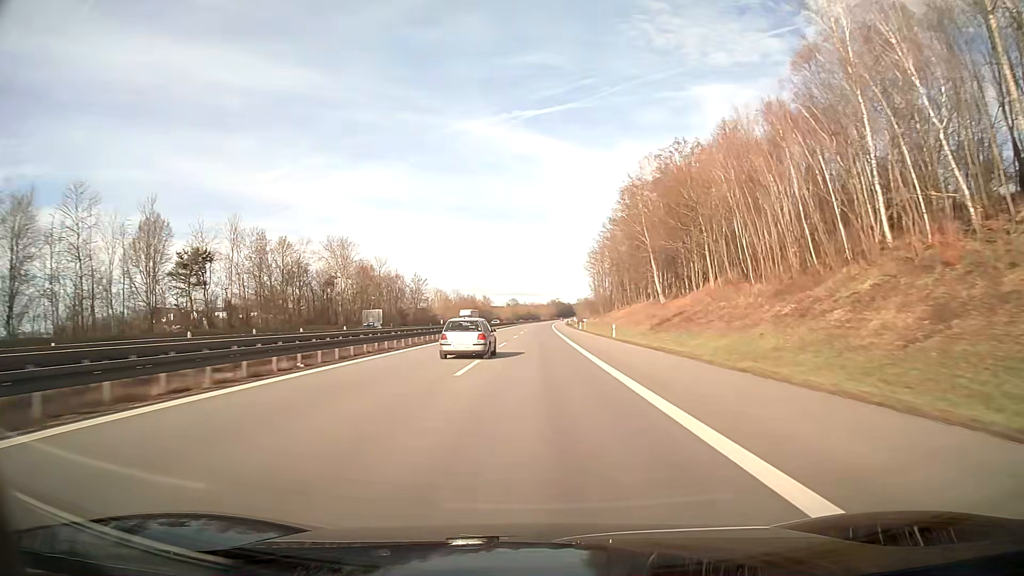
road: motorway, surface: asphalt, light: Day
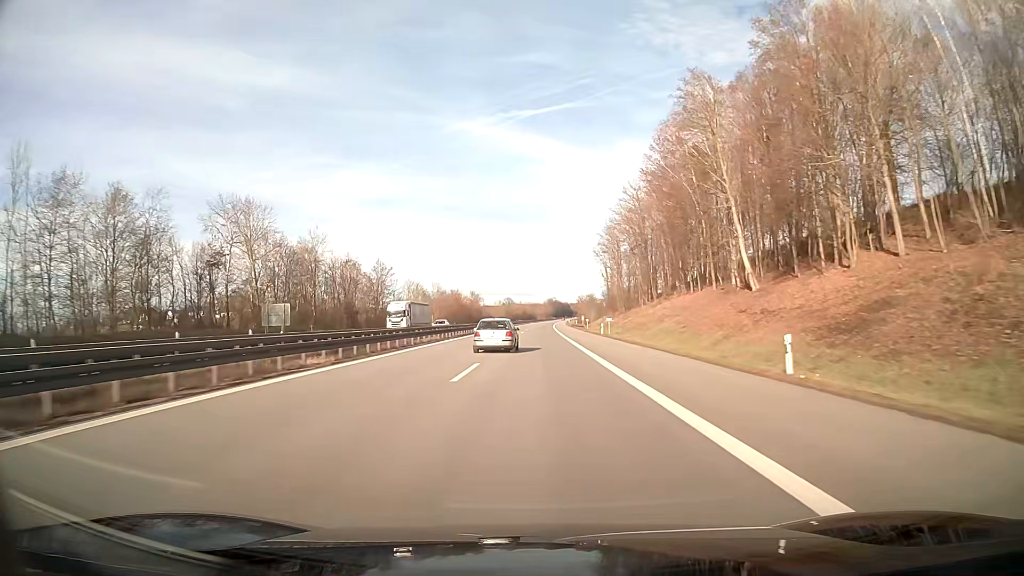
(+0.1, +37.9) m; 0°
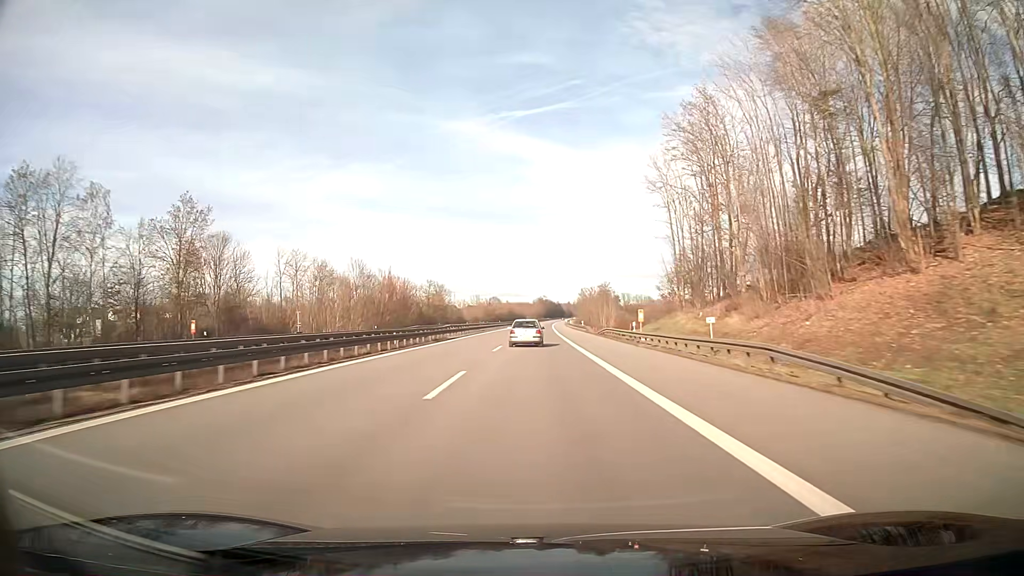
(+0.6, +76.0) m; +1°
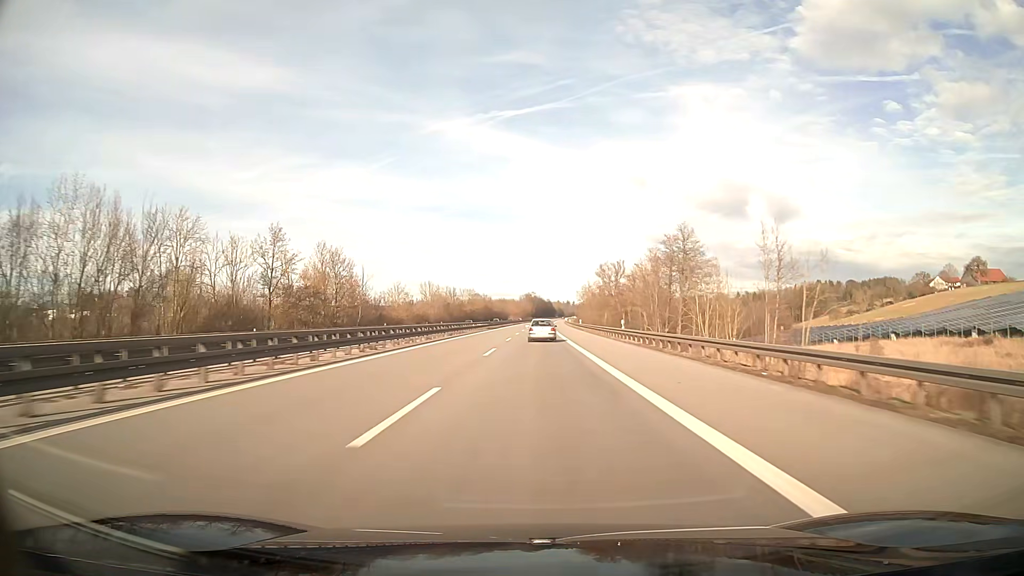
(+0.8, +95.1) m; +1°
